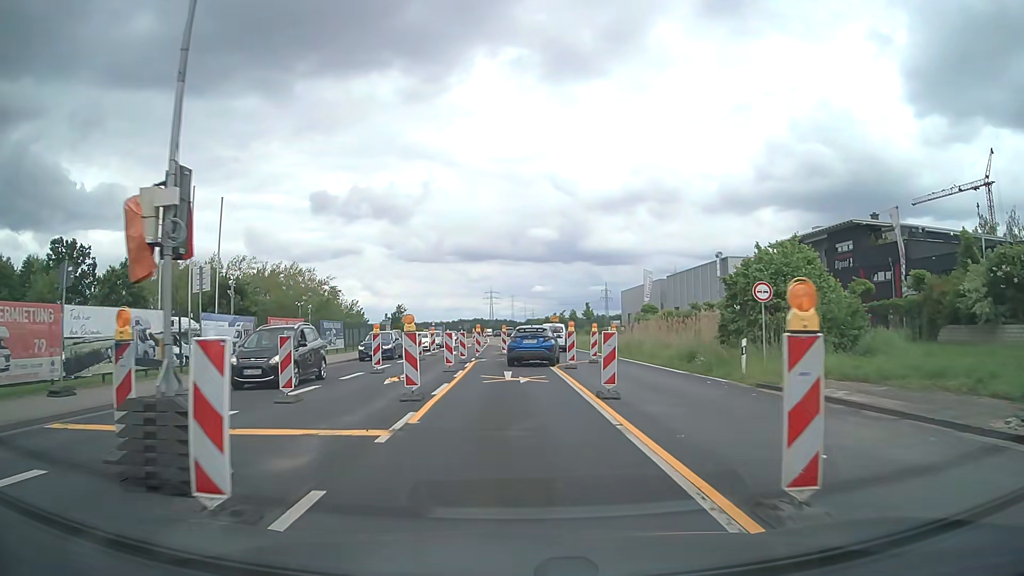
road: secondary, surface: asphalt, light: Day
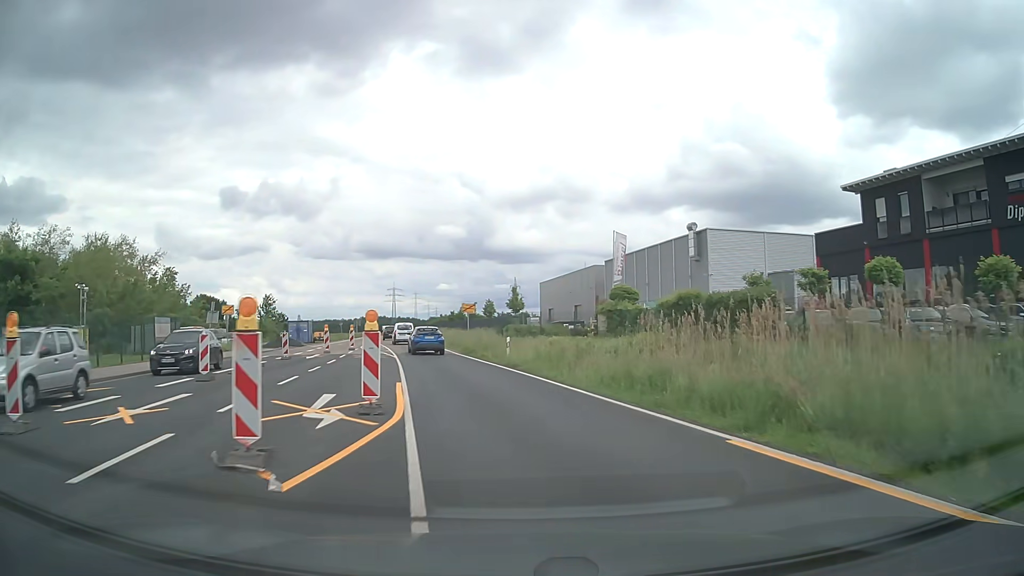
(+0.6, +32.0) m; +8°
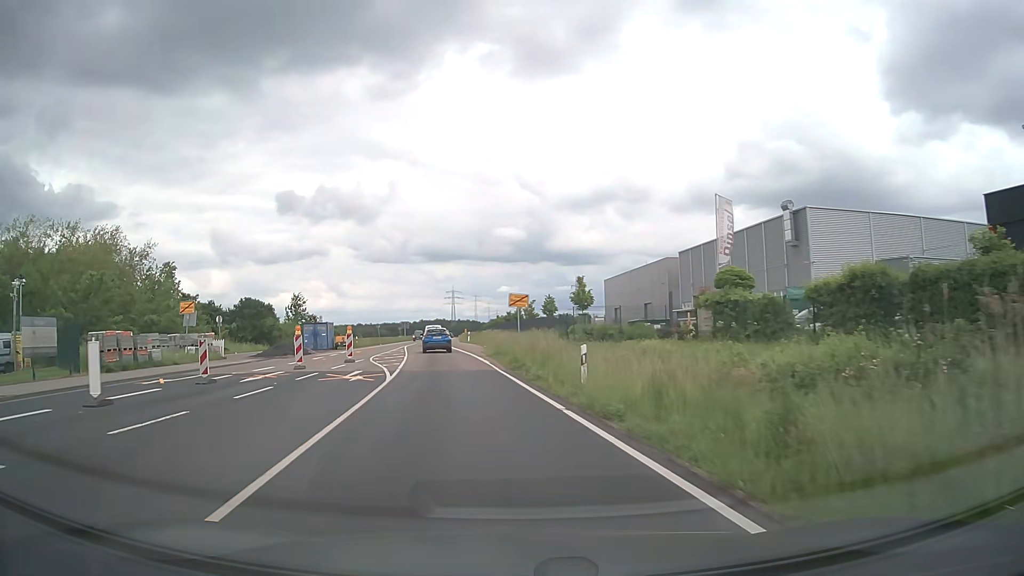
(-0.4, +14.3) m; -5°
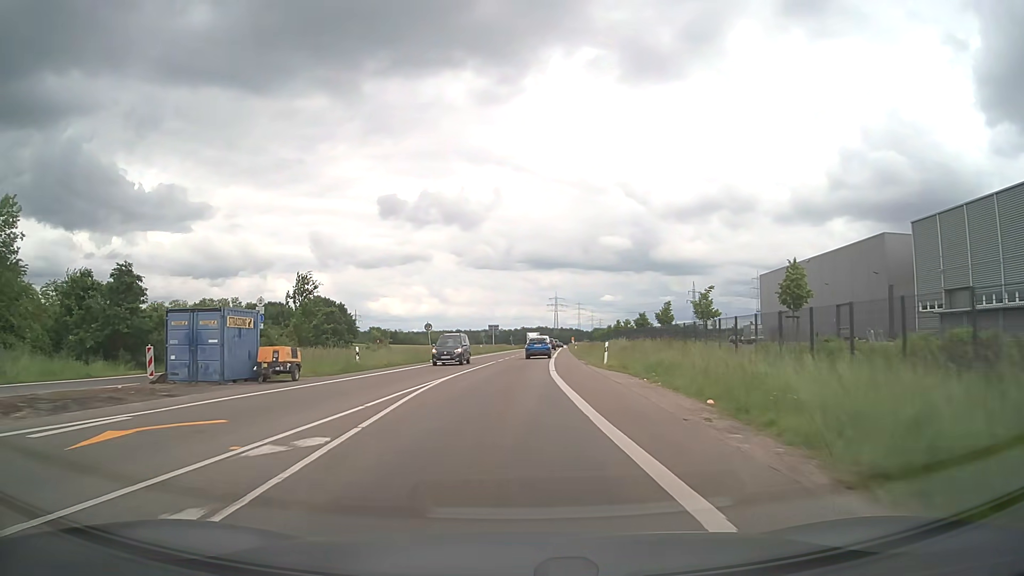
(-4.5, +41.9) m; -9°
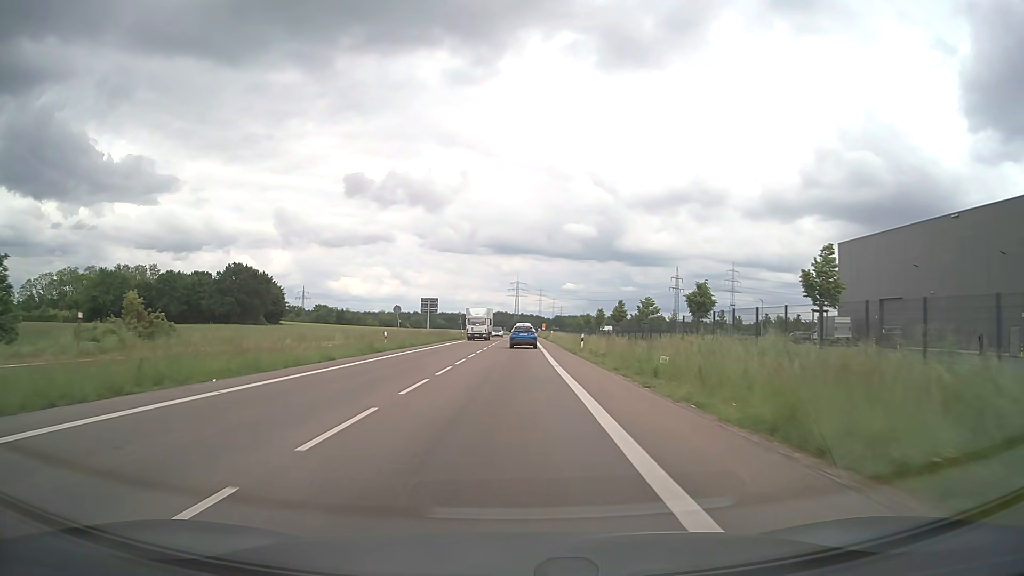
(+0.8, +43.7) m; +3°
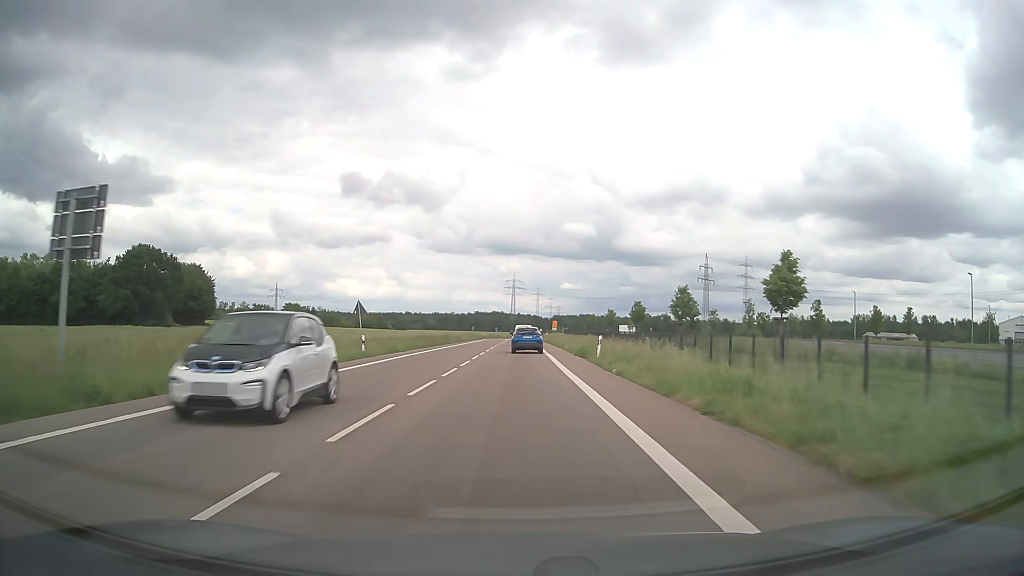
(+0.5, +56.8) m; 0°
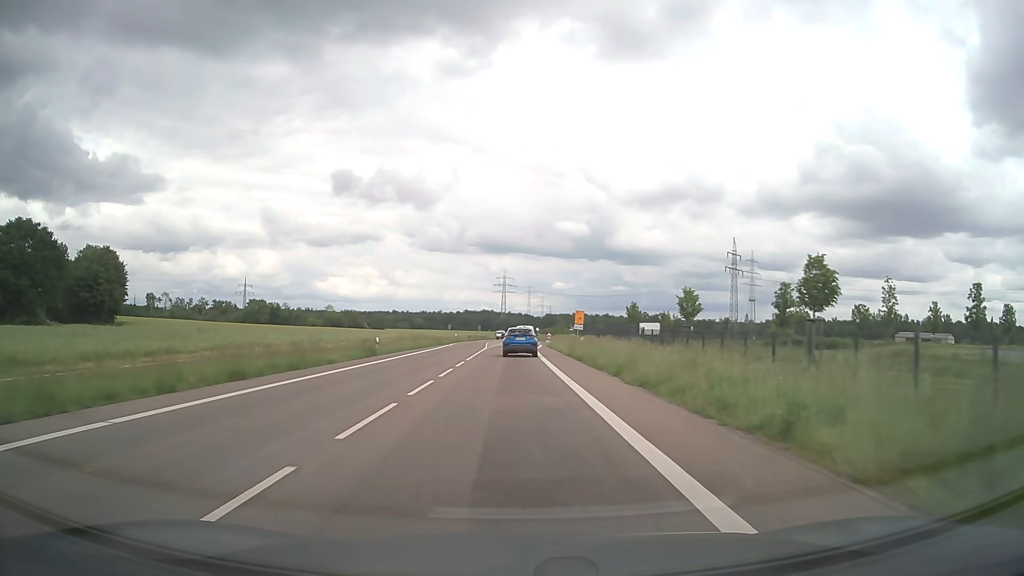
(+0.2, +45.2) m; +1°
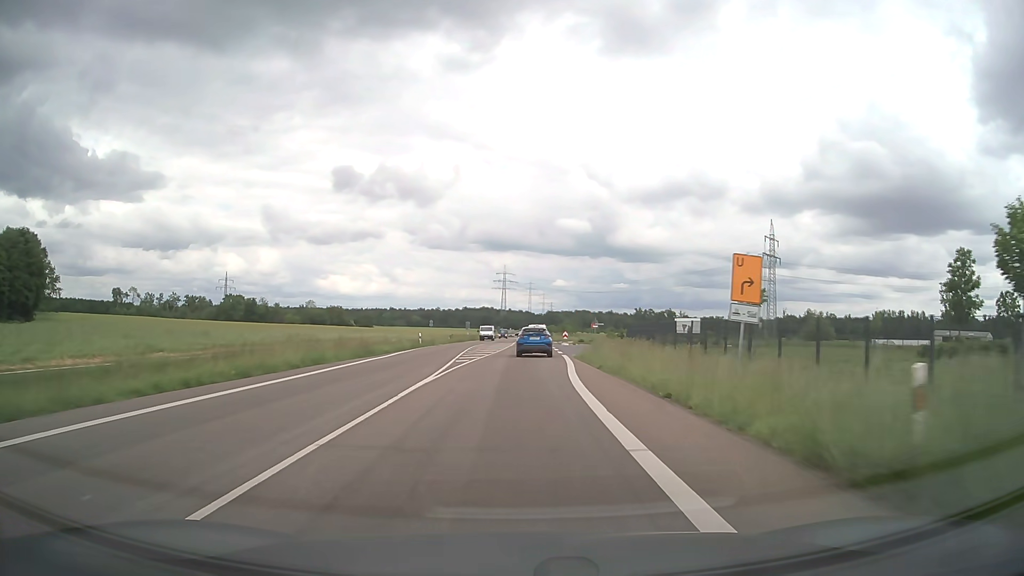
(-0.1, +33.5) m; 0°
(0, +10) (0, +20) (+1, +30) (+1, +40) (+1, +50) (+1, +60) (+1, +70) (+1, +80) (+2, +90) (+2, +100) m
